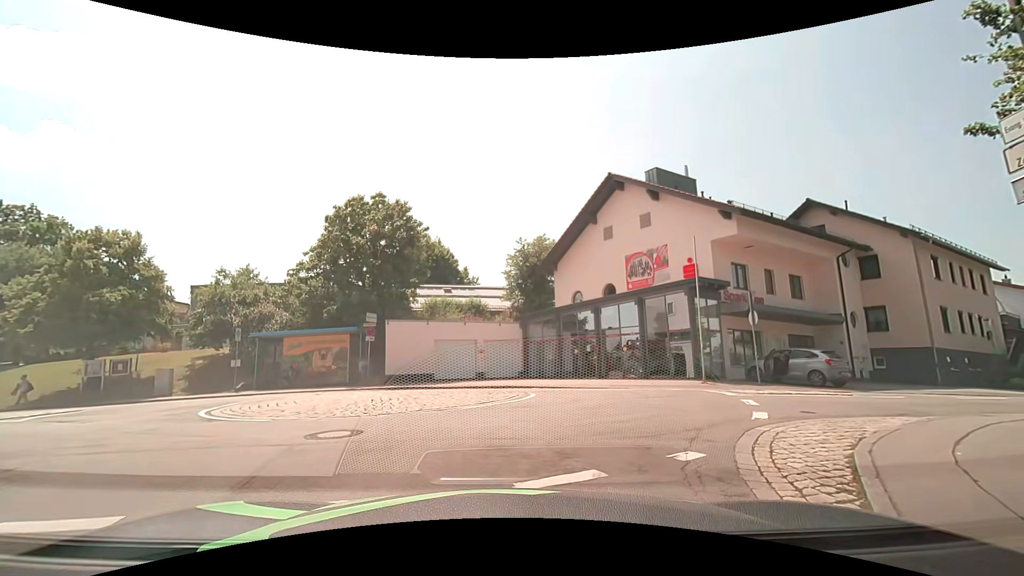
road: unclassified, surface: asphalt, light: Day
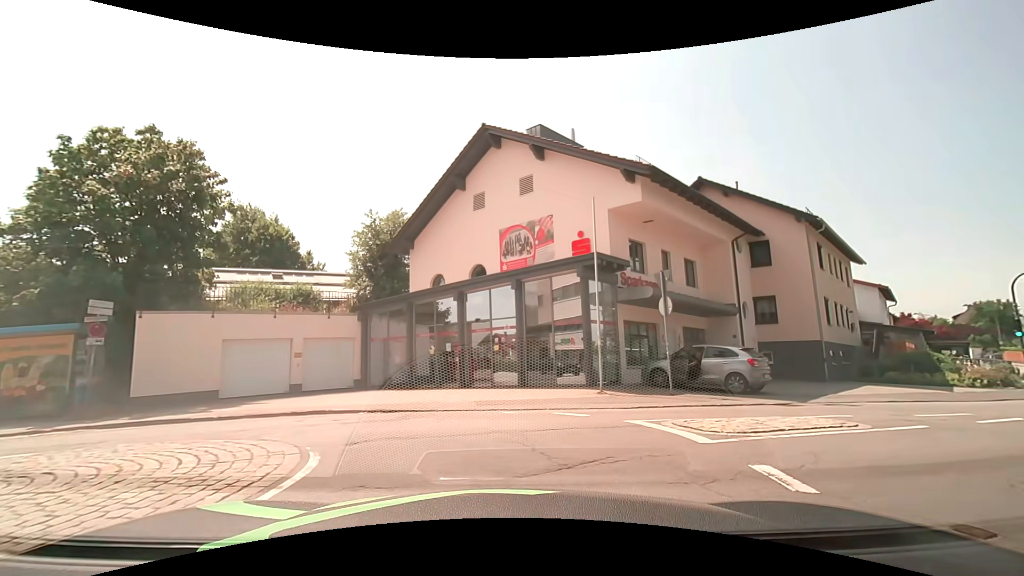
(+0.8, +6.6) m; +18°
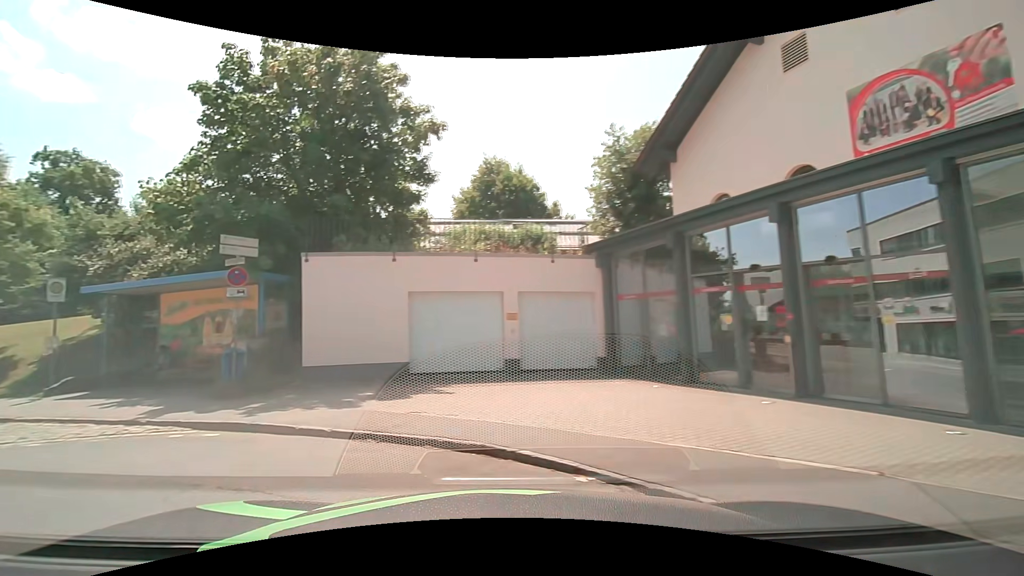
(-1.3, +8.6) m; -30°
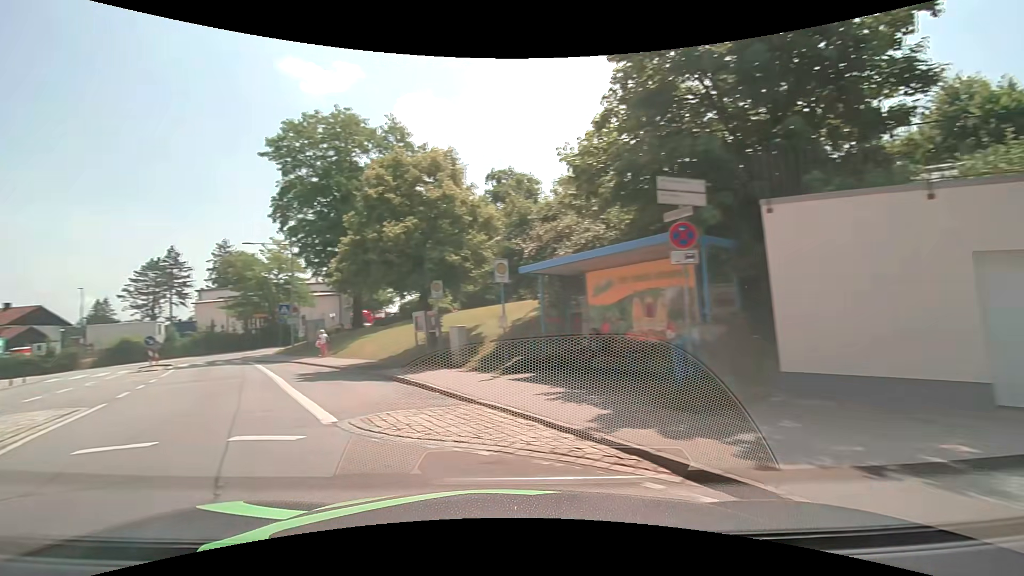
(-1.6, +4.2) m; -44°
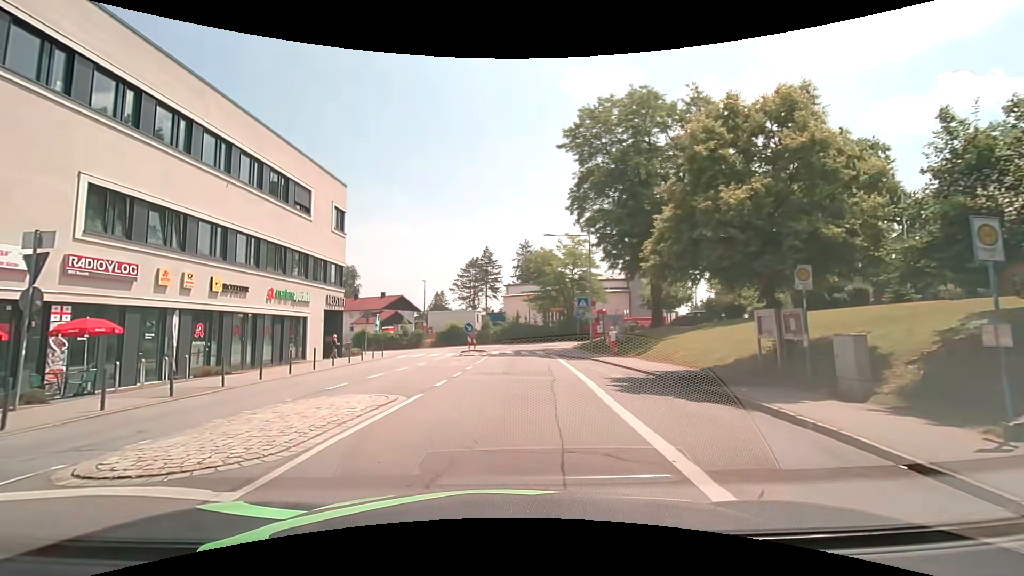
(-1.5, +4.5) m; -30°
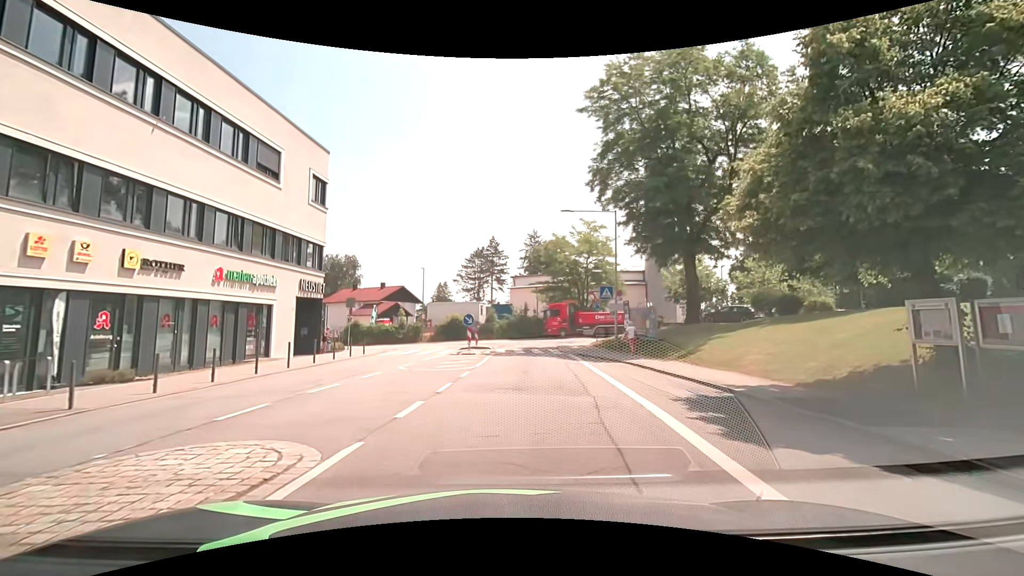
(-0.2, +5.7) m; -1°
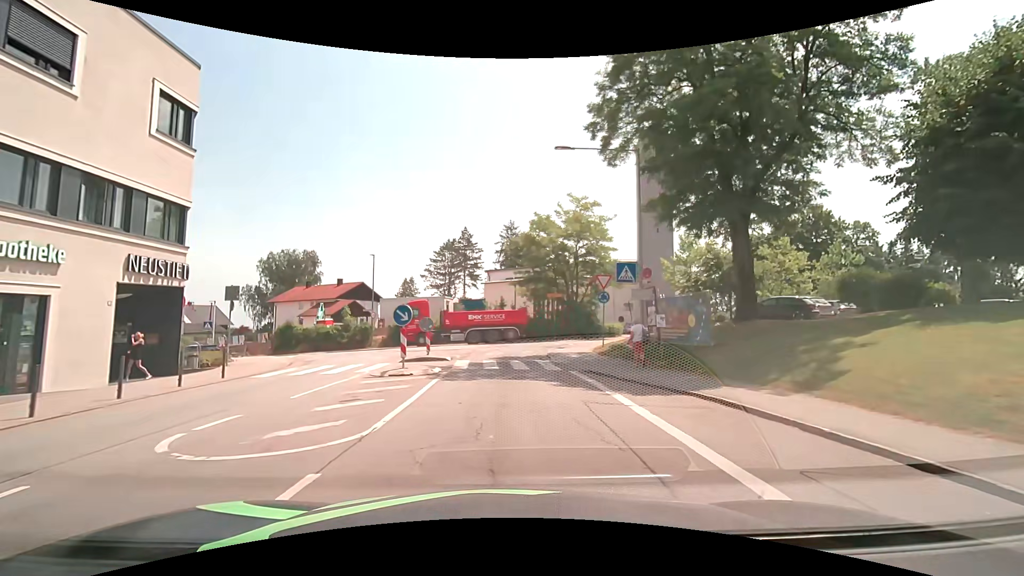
(+0.3, +10.4) m; +2°
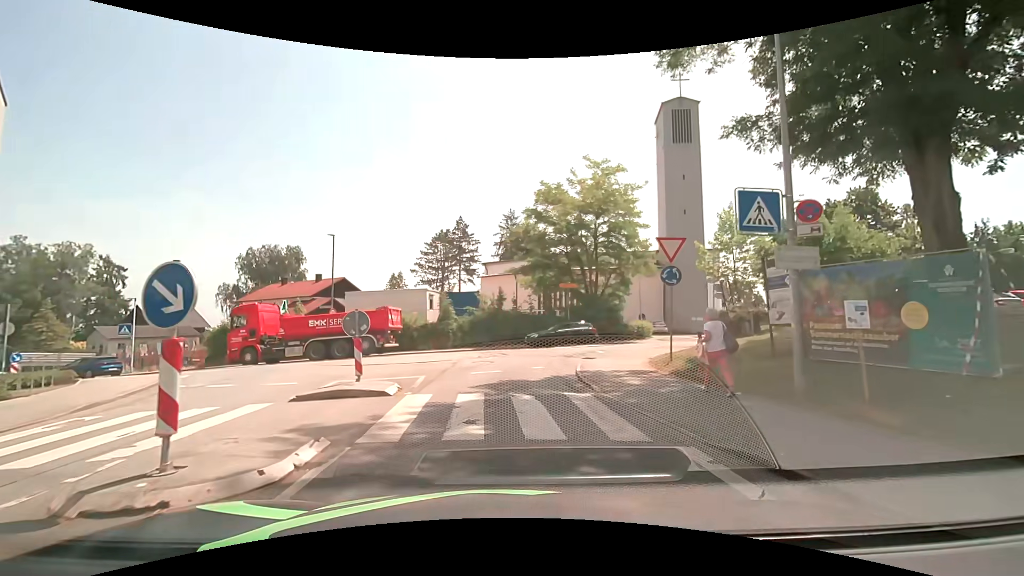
(+0.2, +9.7) m; +2°
